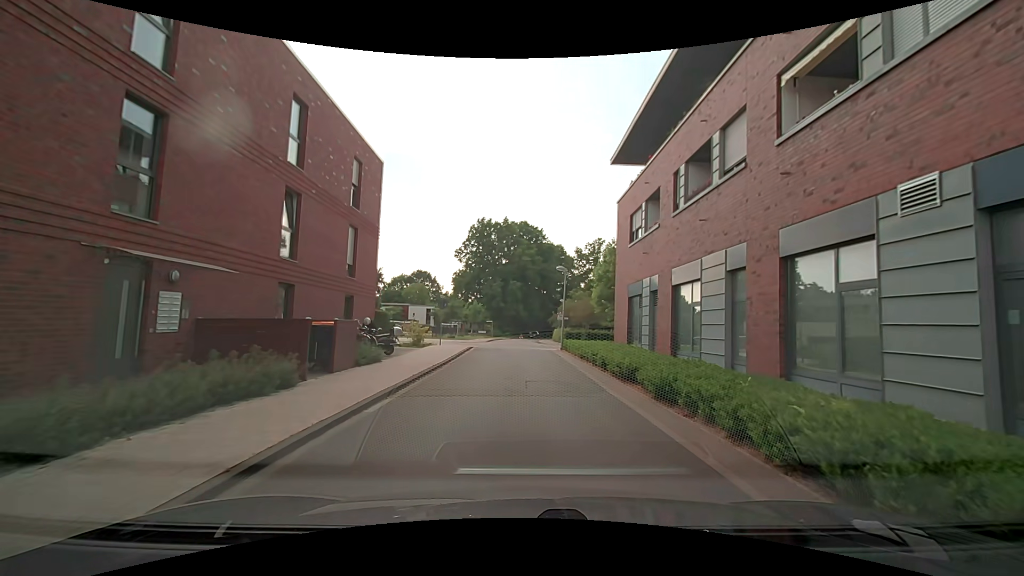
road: residential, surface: asphalt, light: Day
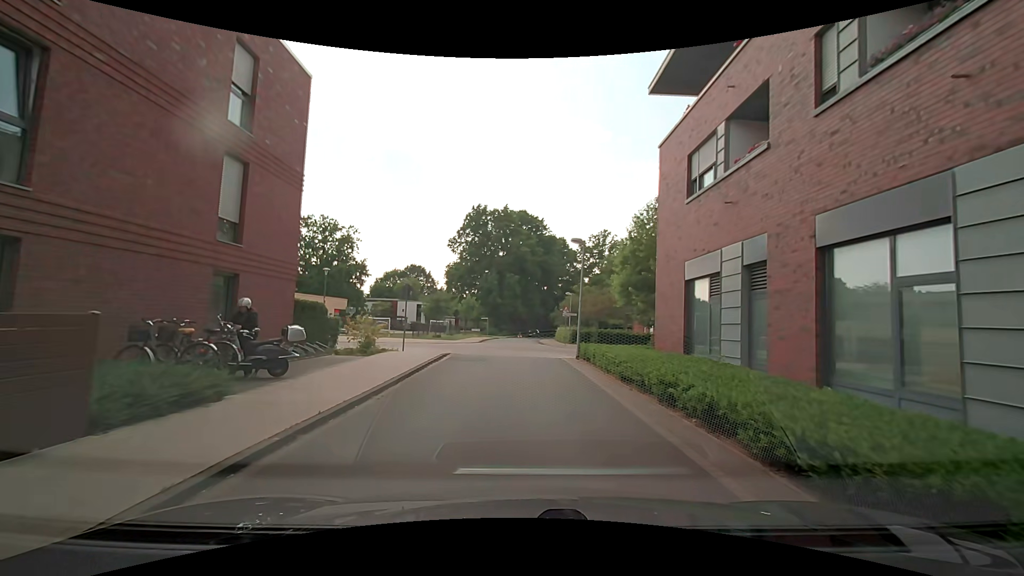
(+0.1, +8.7) m; 0°
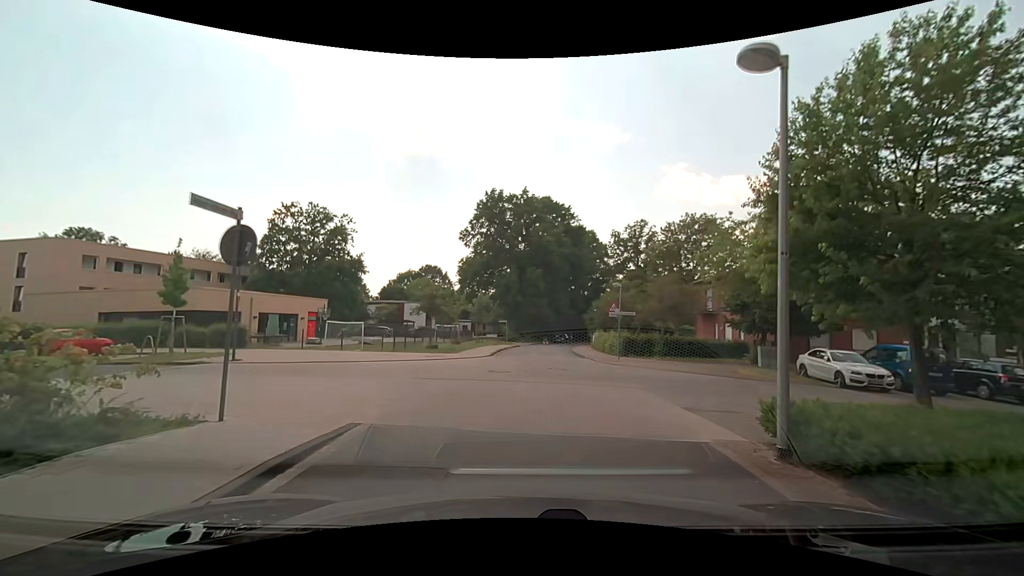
(-0.1, +13.4) m; -1°
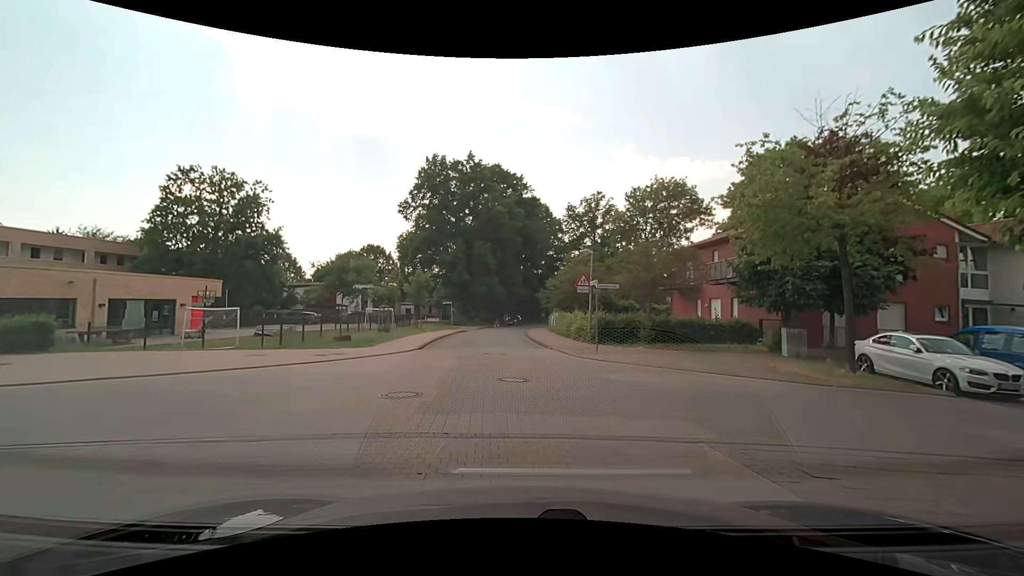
(+0.1, +7.9) m; +5°
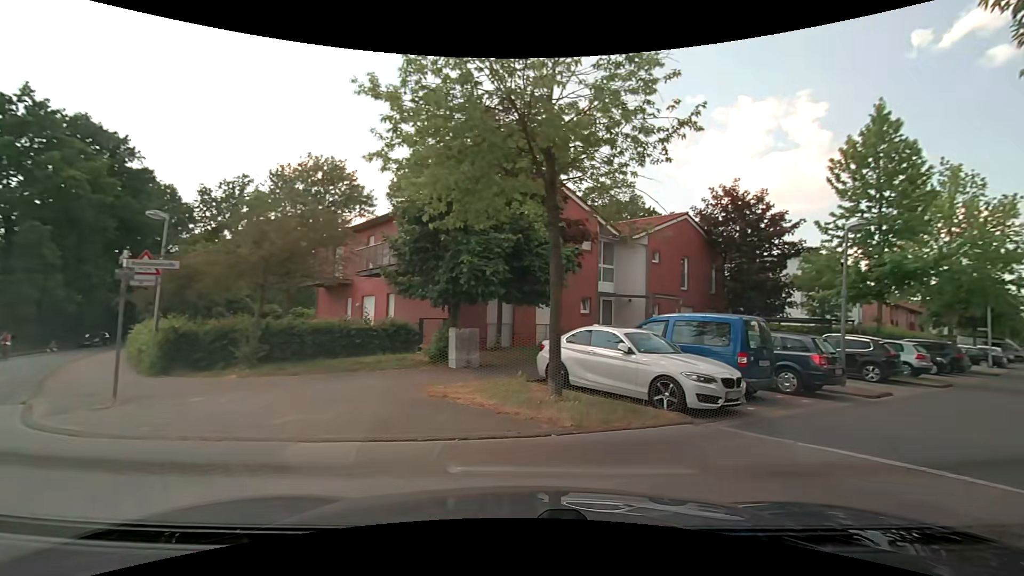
(+1.9, +8.0) m; +33°
